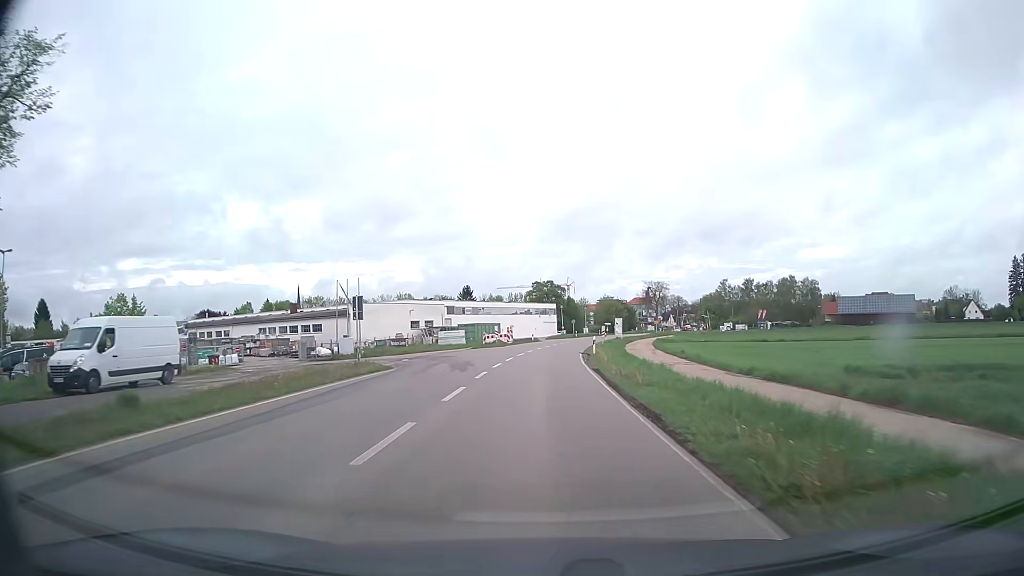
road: tertiary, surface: asphalt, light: Day
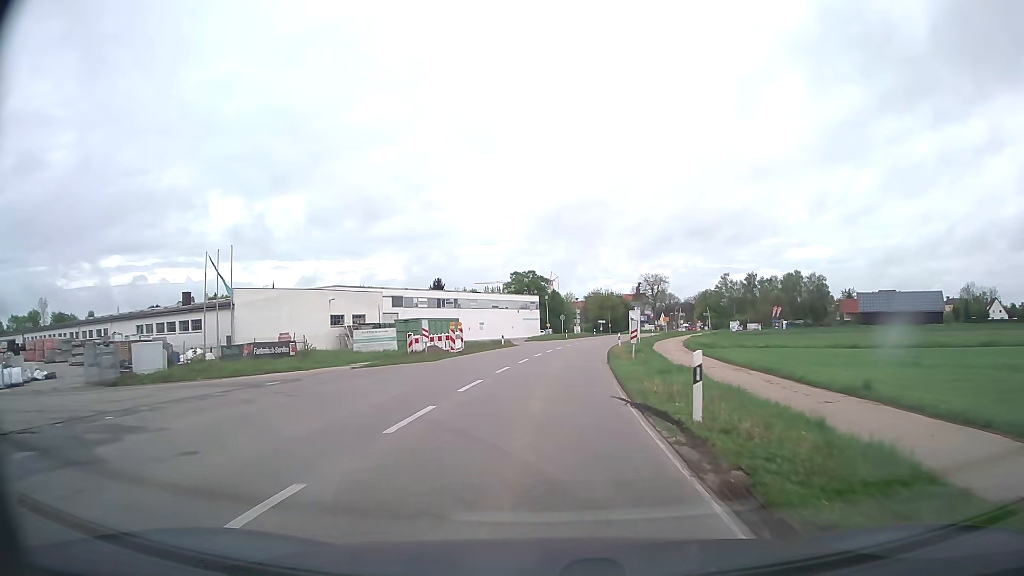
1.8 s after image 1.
(+0.3, +28.0) m; +2°
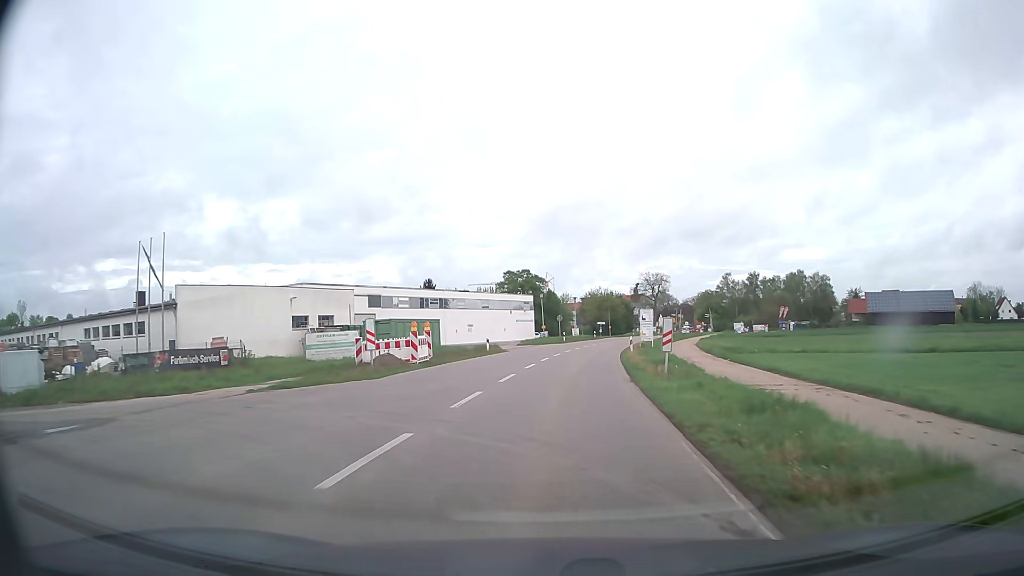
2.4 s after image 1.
(0.0, +8.8) m; 0°
(0, +10) (0, +20) (+1, +30) (+2, +40) (+4, +50) (+6, +60) (+8, +69) (+10, +79) (+13, +89) (+15, +98) m
